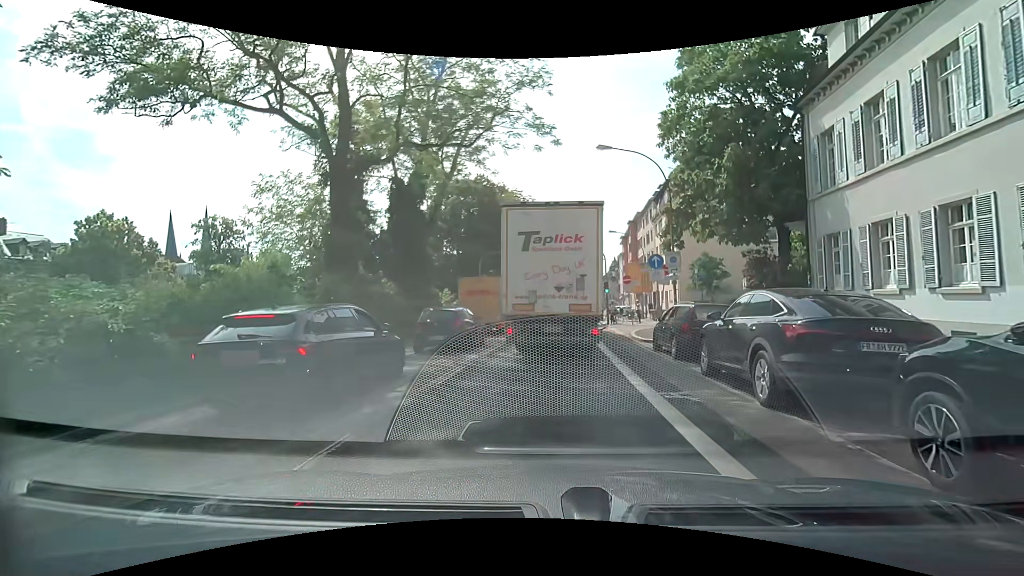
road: primary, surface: asphalt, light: Day
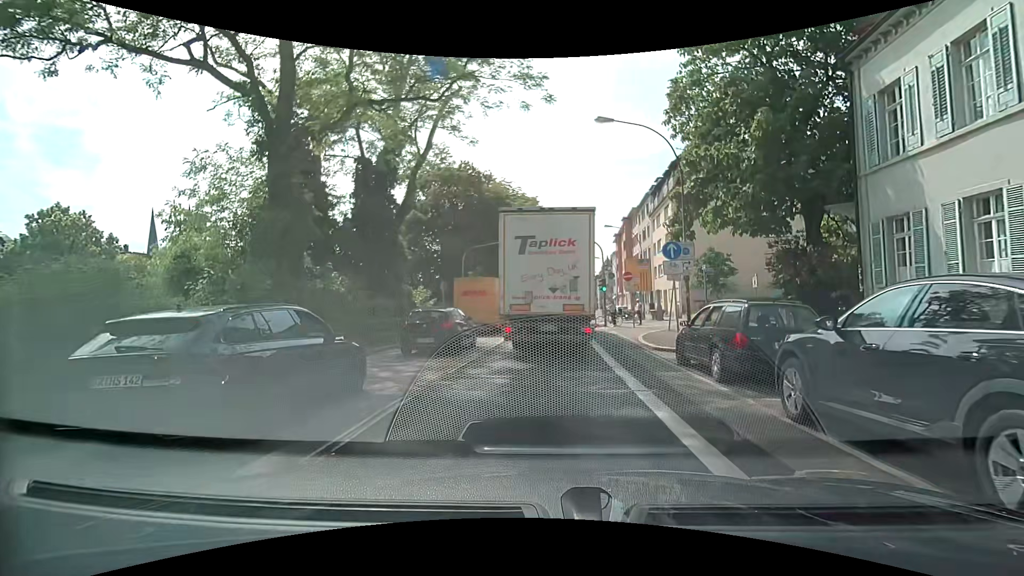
(-0.1, +3.9) m; -1°
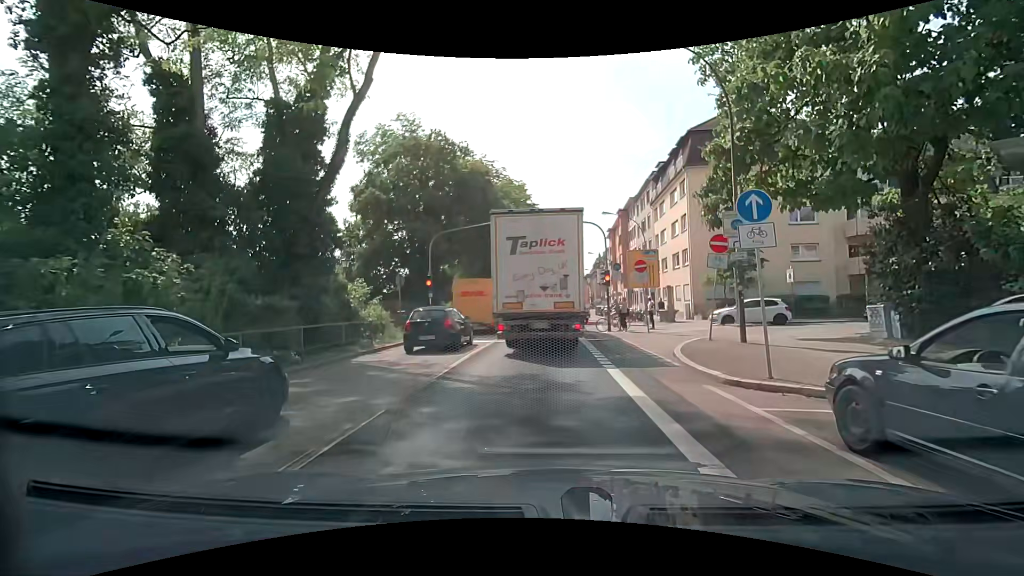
(+0.2, +6.9) m; +3°
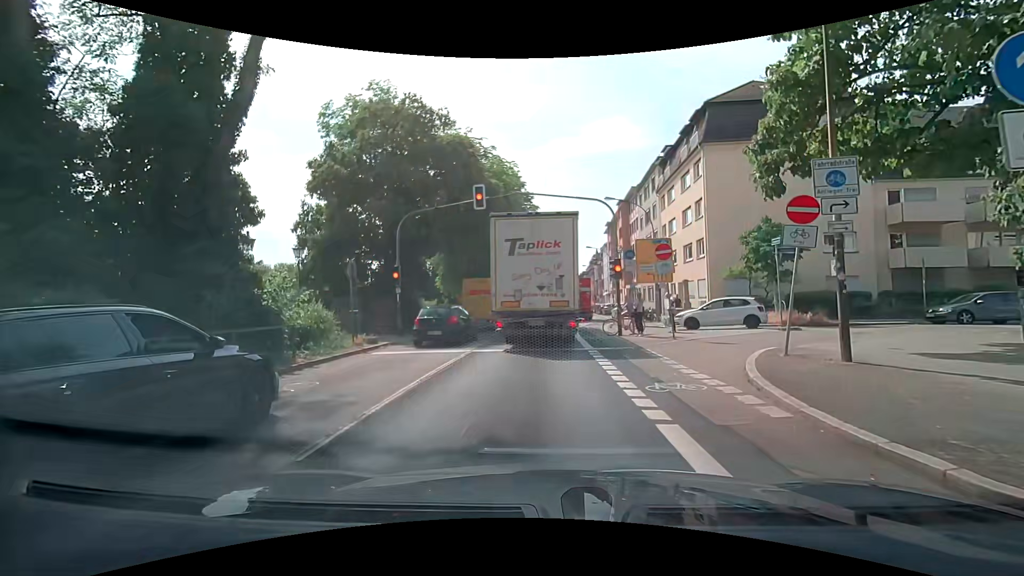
(0.0, +5.1) m; -1°
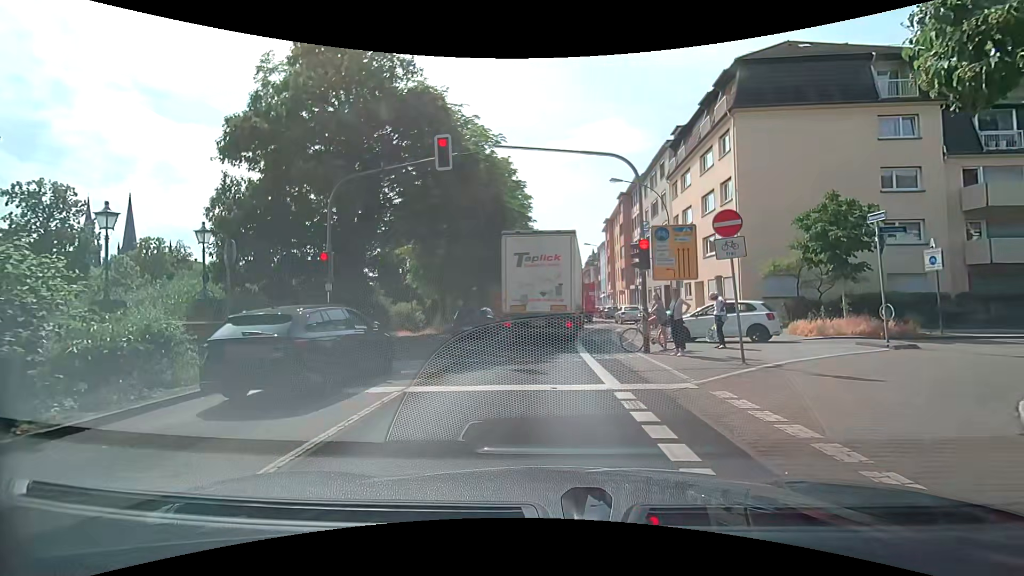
(0.0, +6.2) m; -1°
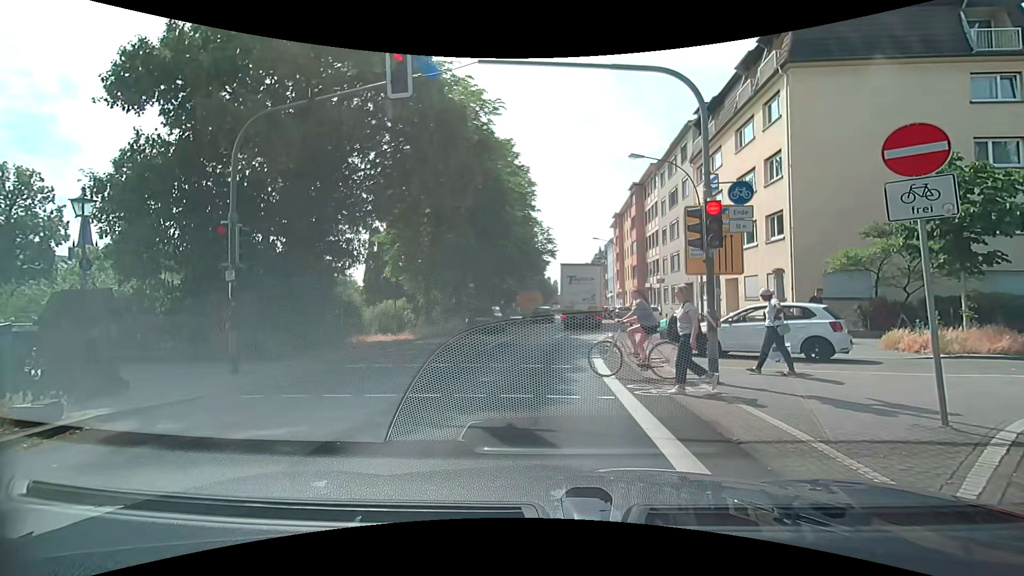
(+0.1, +4.8) m; 0°
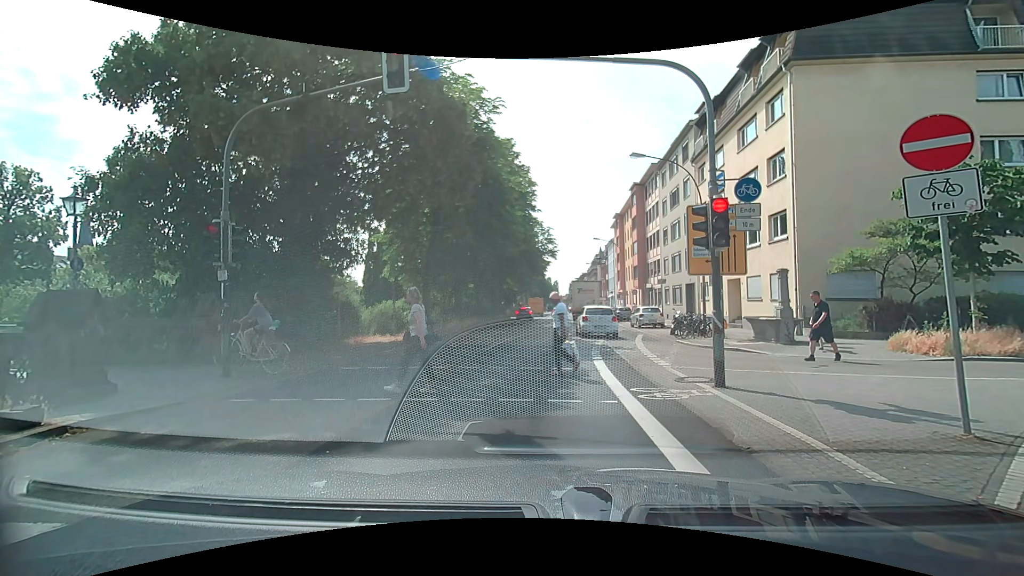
(0.0, +0.3) m; 0°
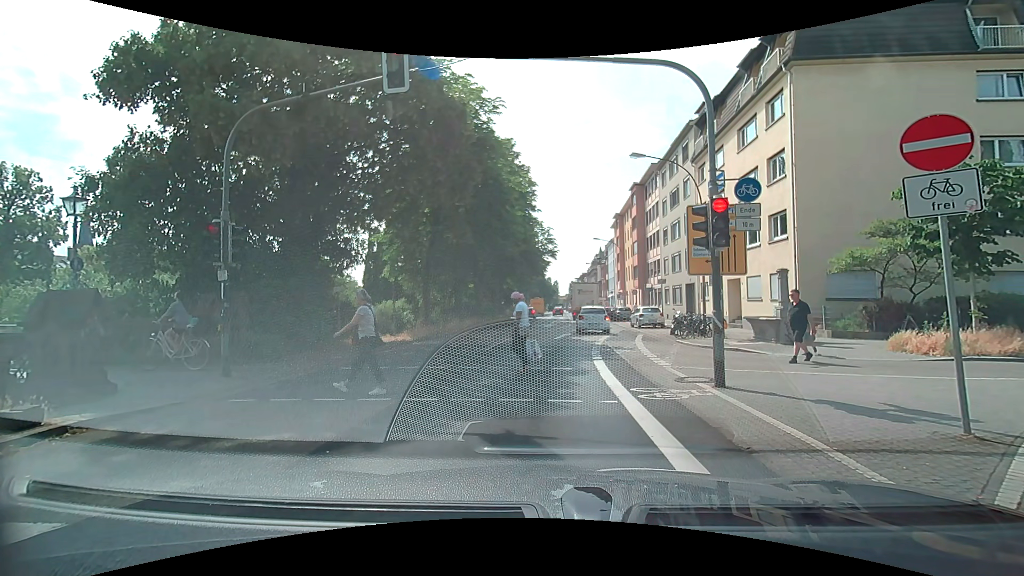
(0.0, 0.0) m; 0°
(0, +10) (+1, +20) (+3, +30) (+4, +40) (+6, +50) (+6, +60) (+7, +70) (+7, +80) (+8, +90) (+9, +100) m
